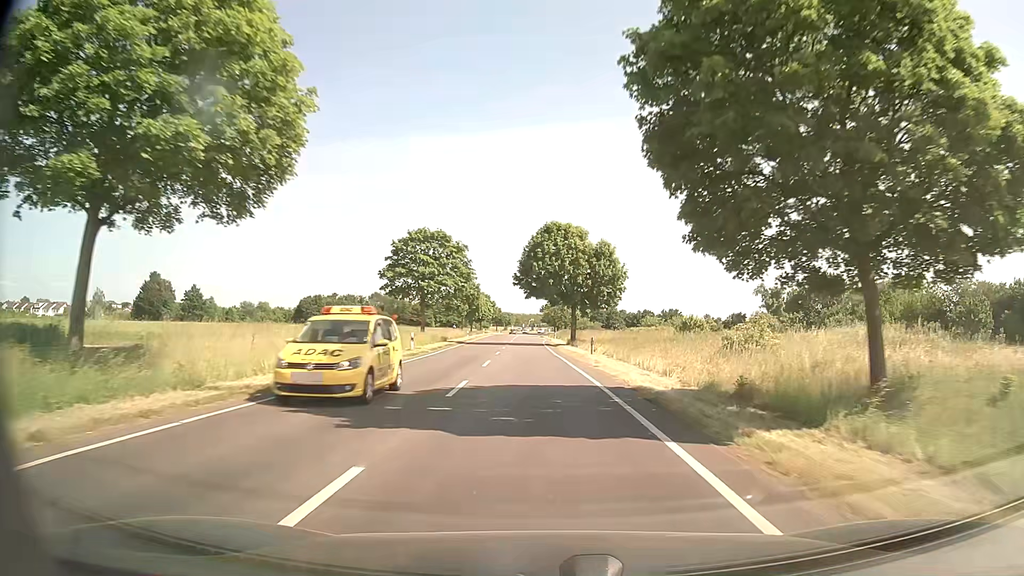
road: secondary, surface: asphalt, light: Day
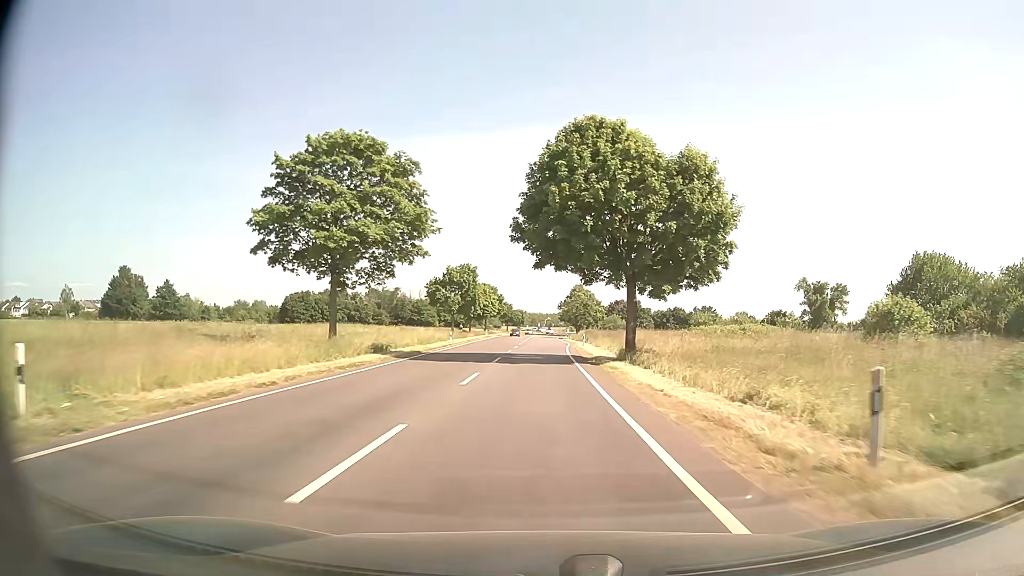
(-0.4, +30.7) m; -1°
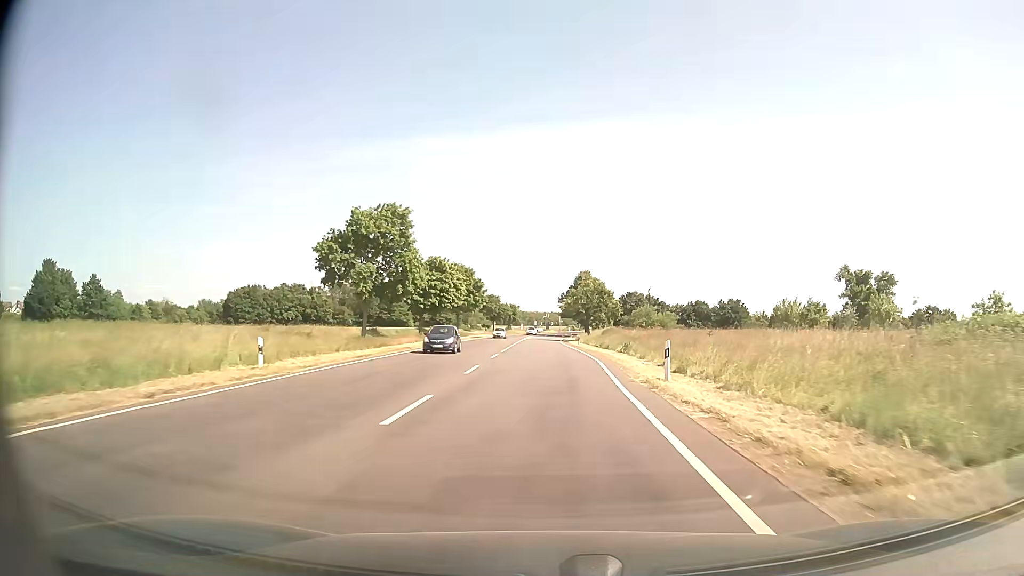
(+0.1, +40.4) m; 0°
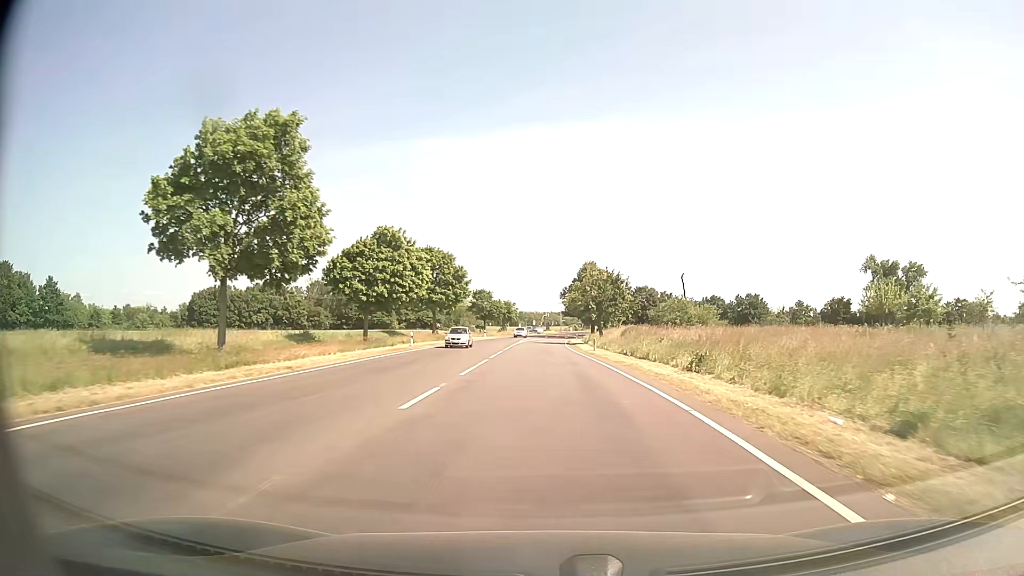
(+0.1, +20.0) m; 0°
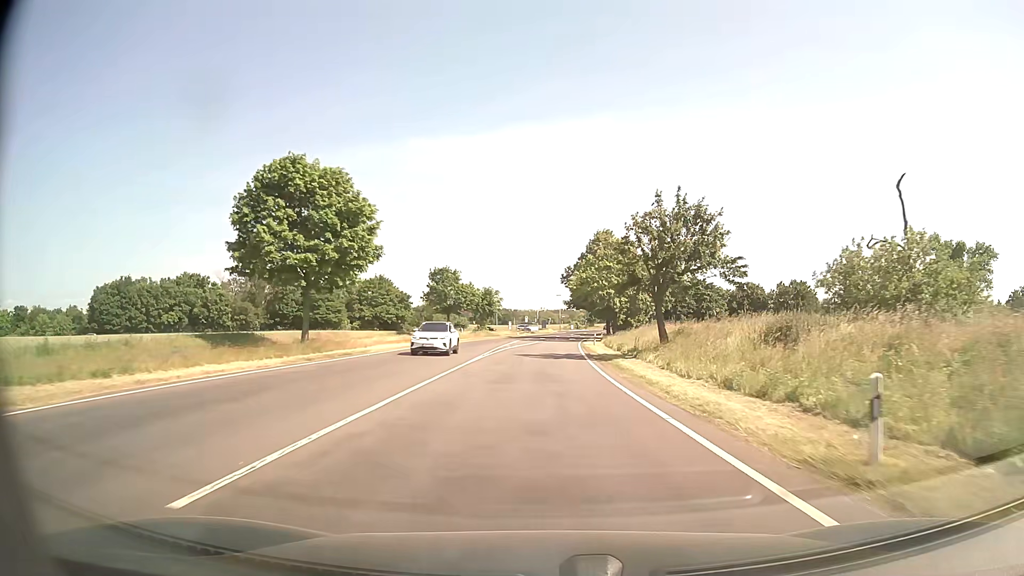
(0.0, +39.9) m; 0°
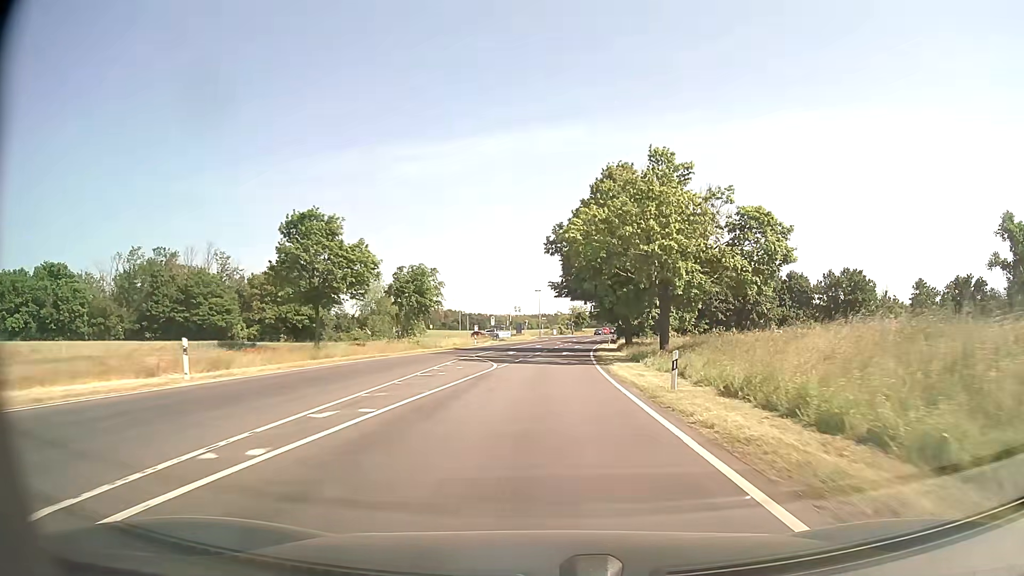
(+0.5, +39.8) m; +2°
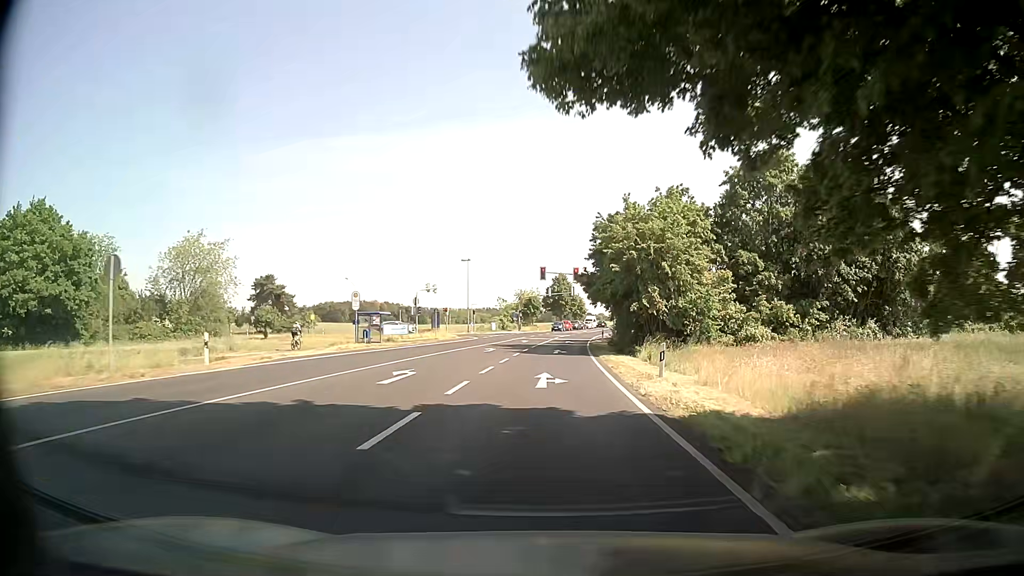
(+1.7, +48.5) m; +4°
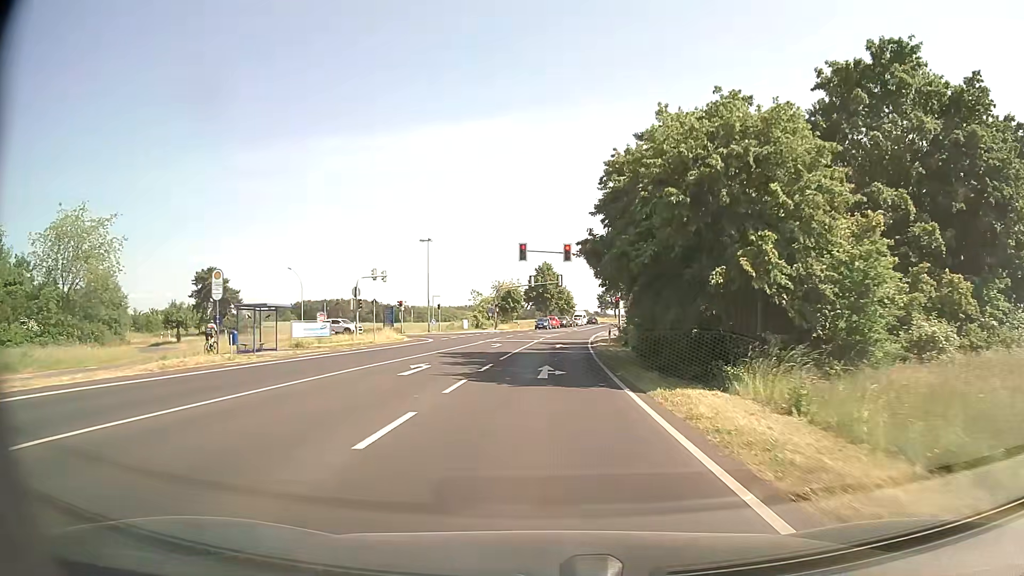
(+0.3, +17.8) m; +1°
